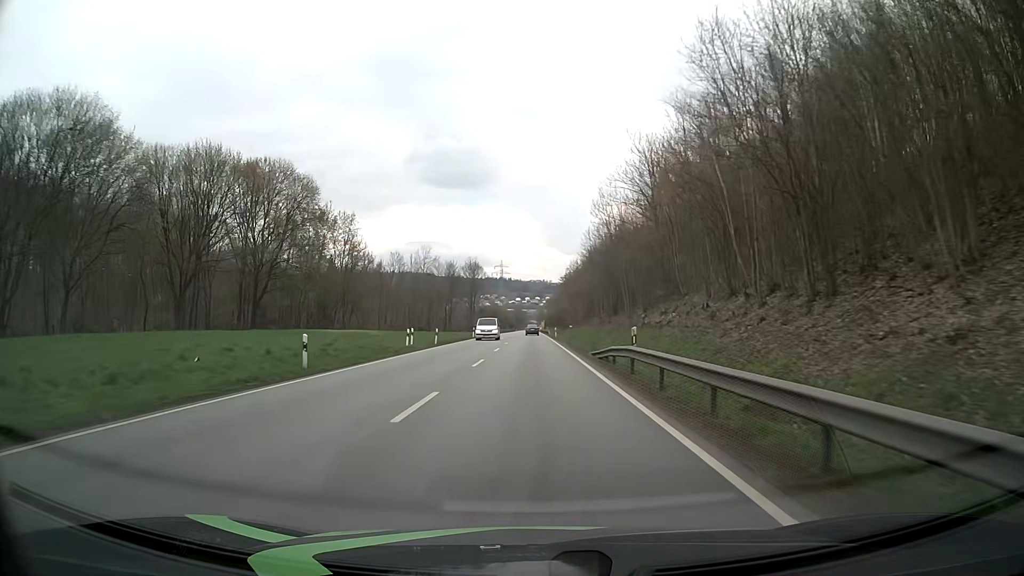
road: primary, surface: asphalt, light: Day
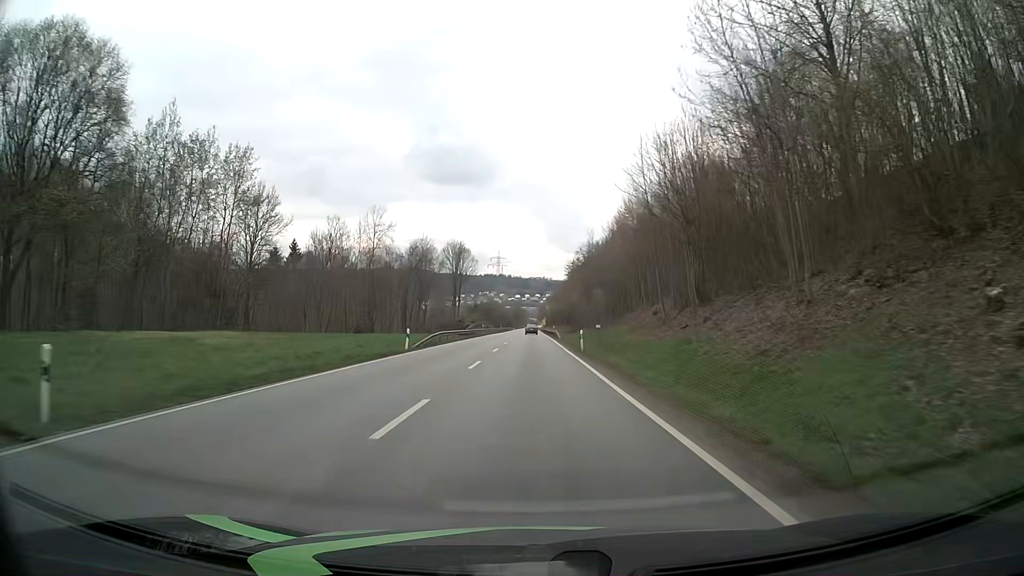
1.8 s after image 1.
(-0.2, +37.8) m; 0°
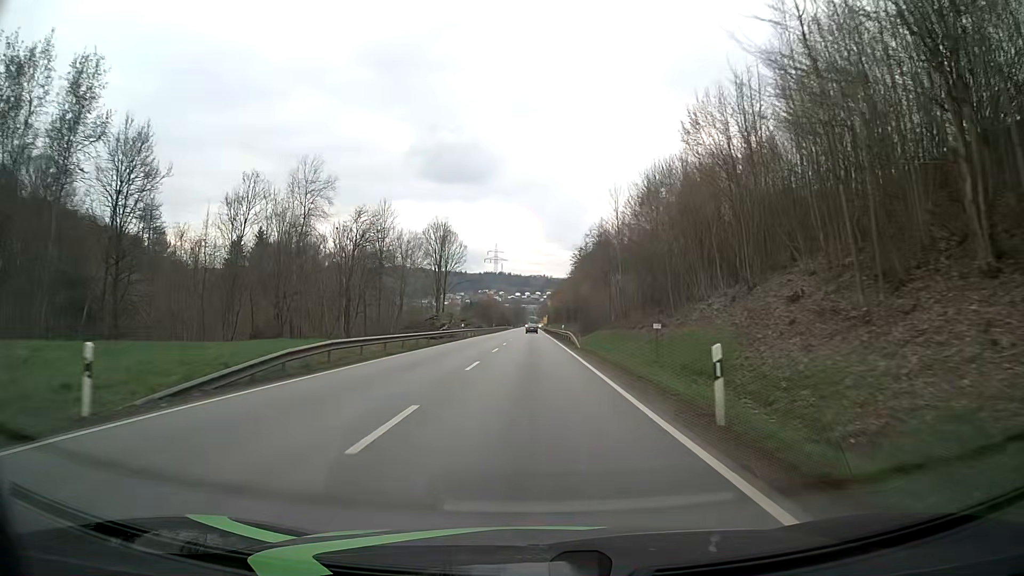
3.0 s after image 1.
(0.0, +25.3) m; 0°
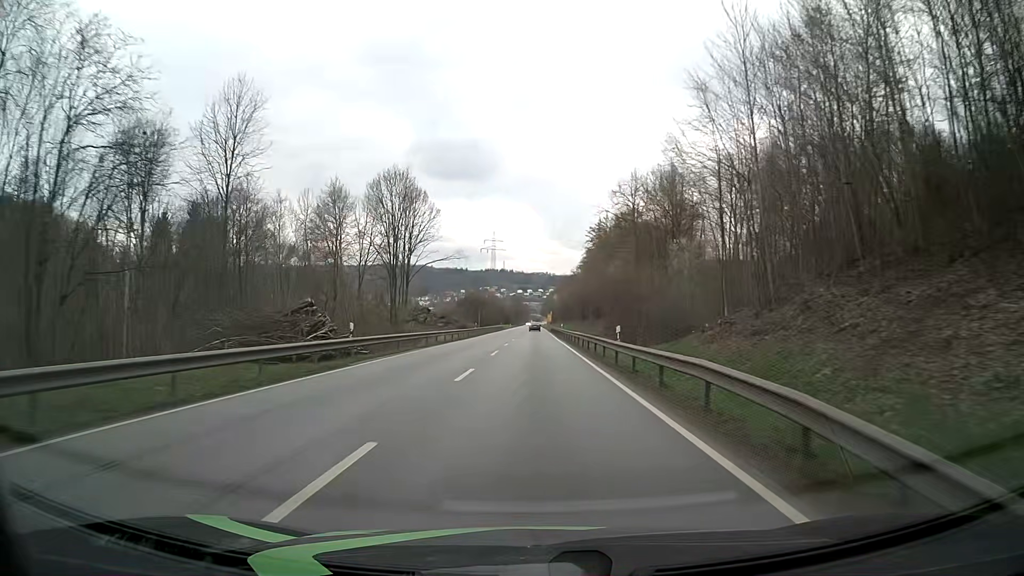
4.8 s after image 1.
(-0.1, +38.1) m; 0°
